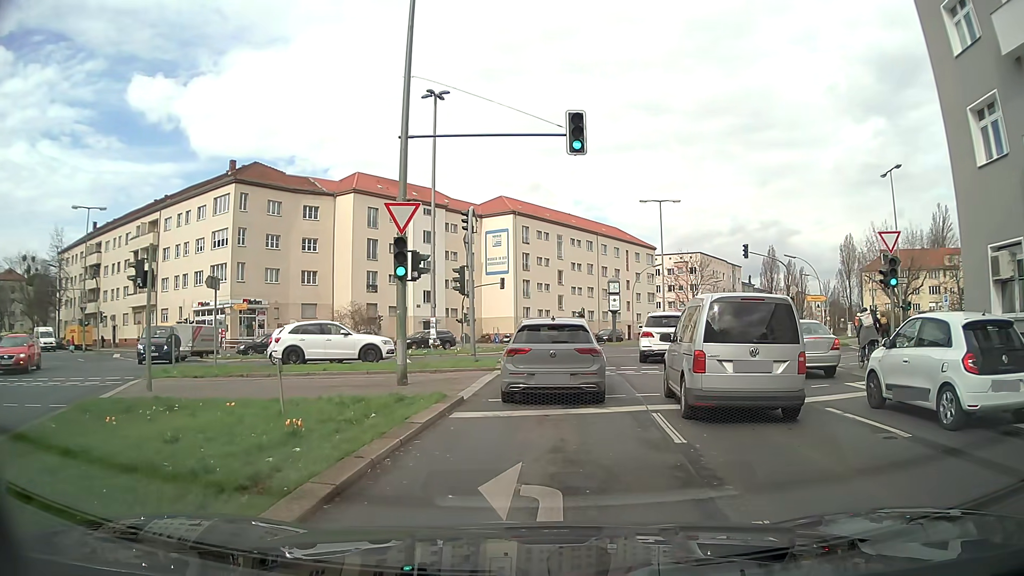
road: secondary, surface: asphalt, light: Day
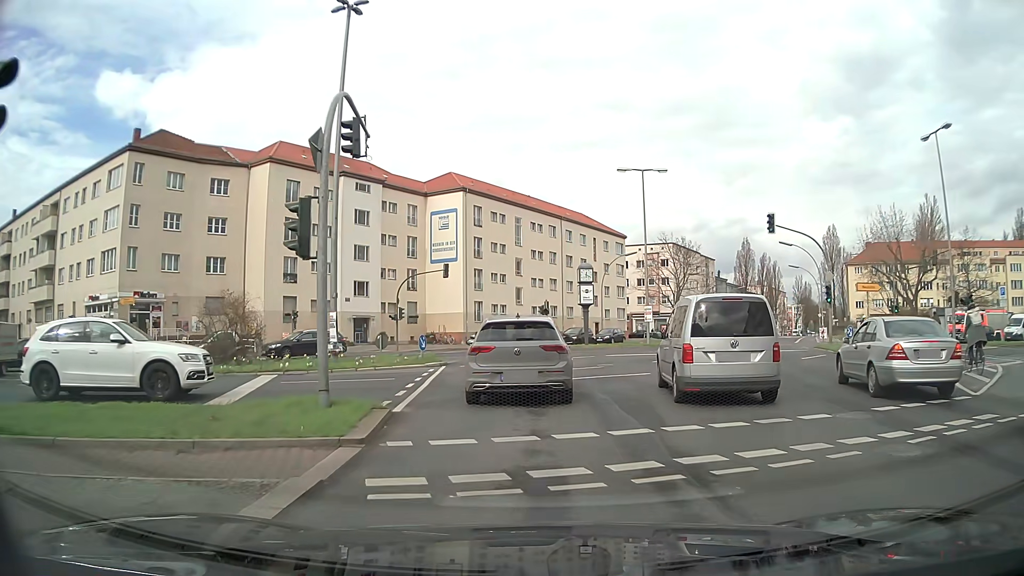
(+0.8, +12.4) m; +5°
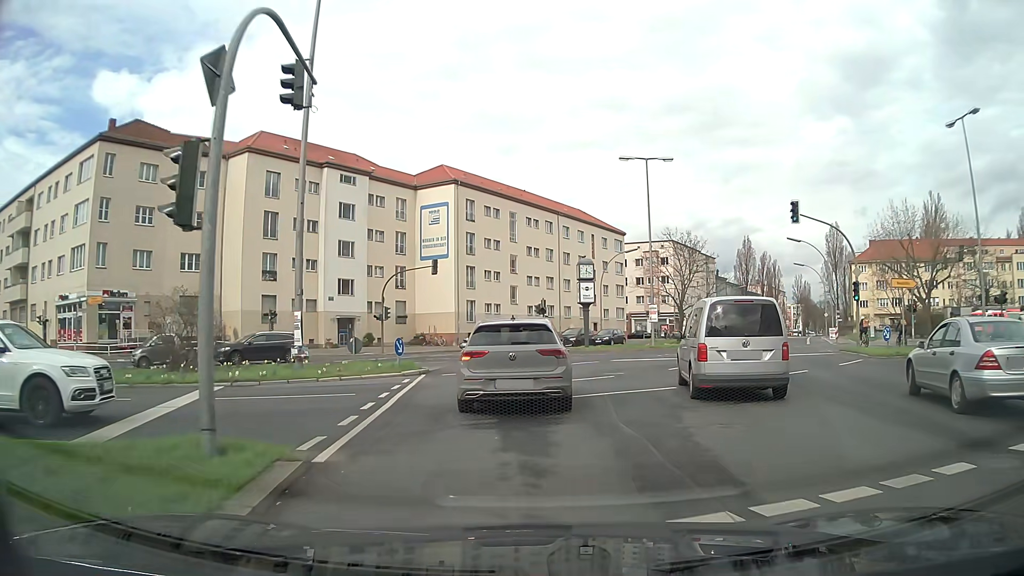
(0.0, +3.7) m; 0°
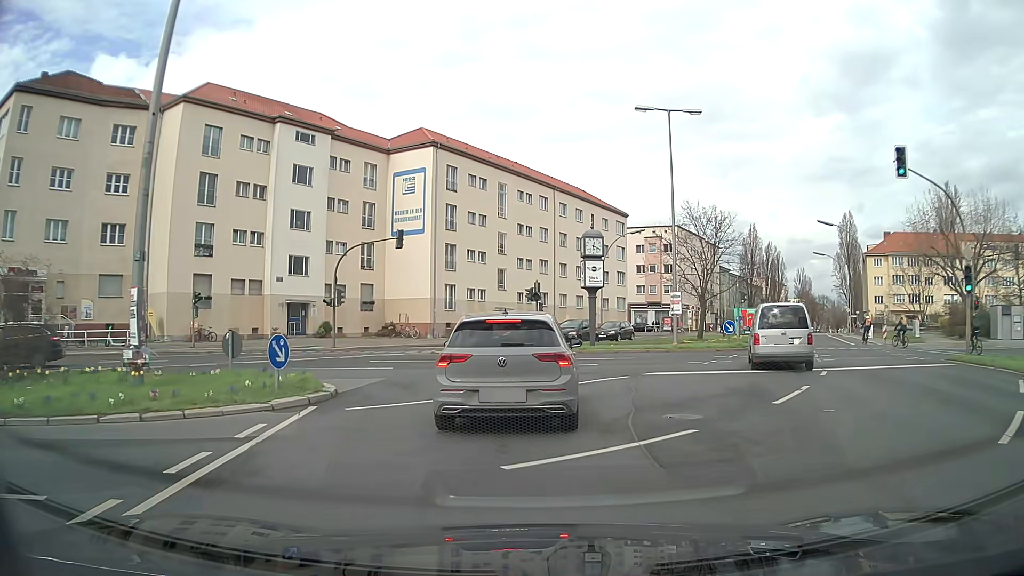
(+0.1, +9.5) m; +1°
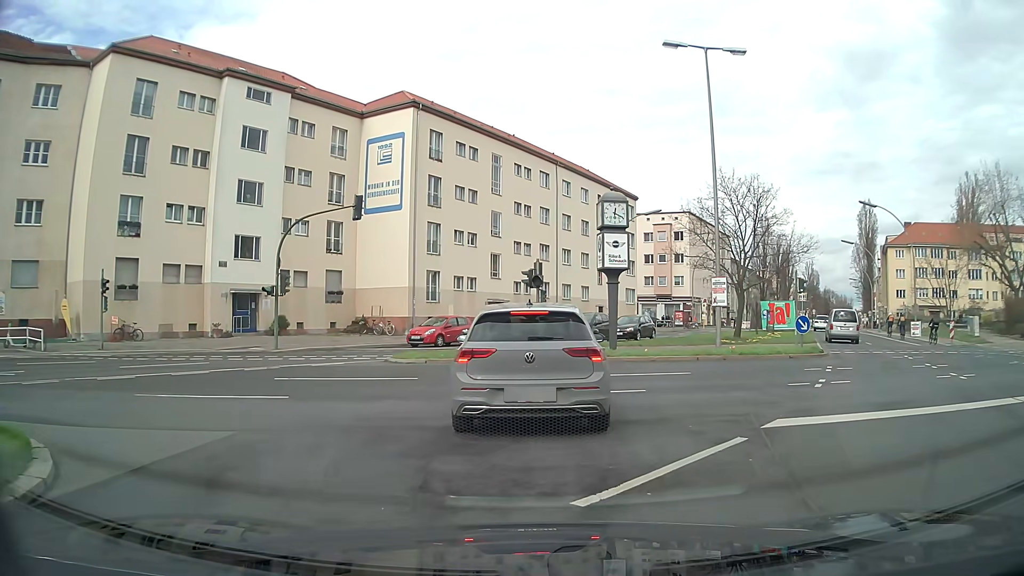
(0.0, +8.5) m; 0°
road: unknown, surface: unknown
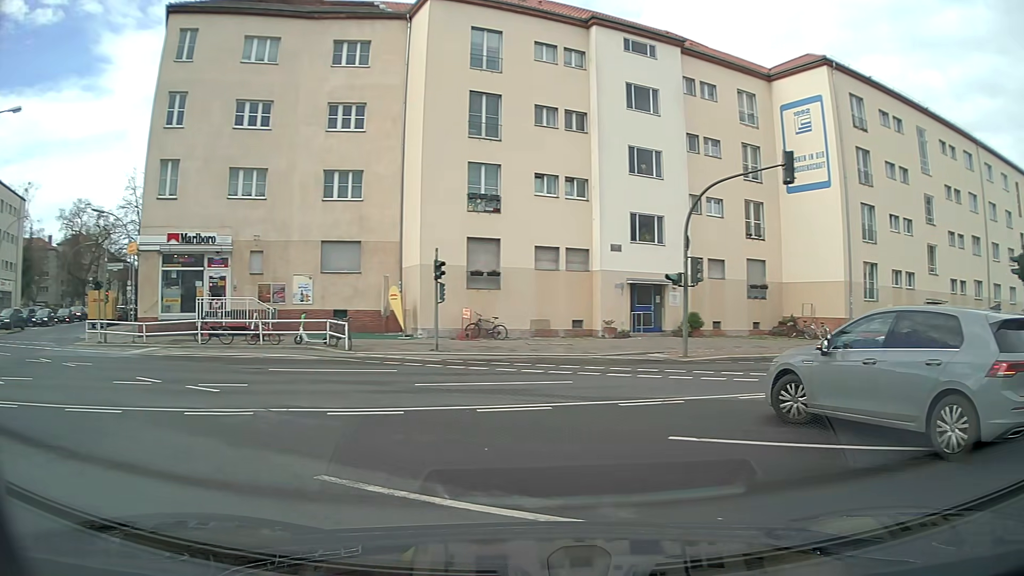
(-1.5, +7.3) m; -36°
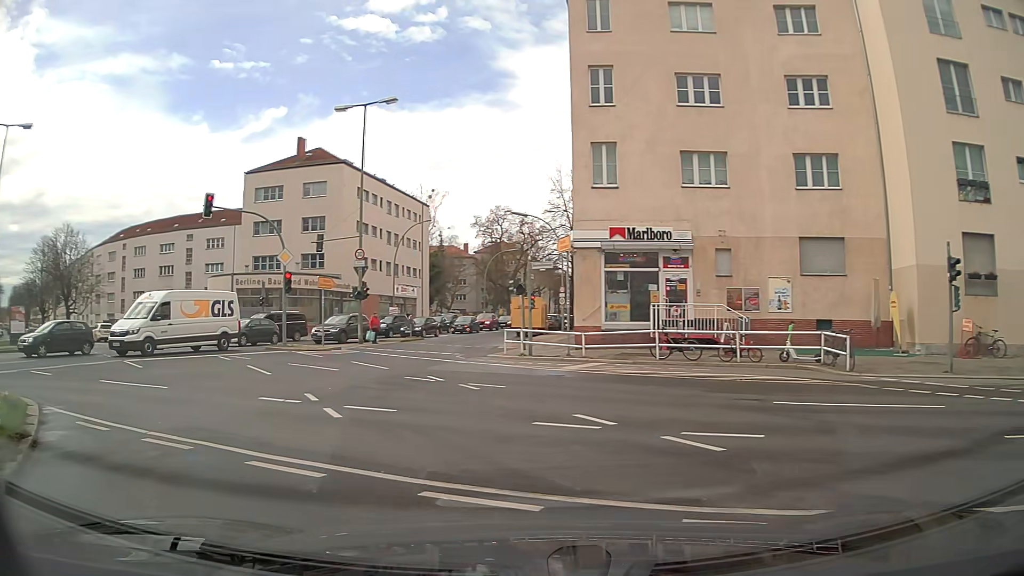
(-1.6, +4.6) m; -37°
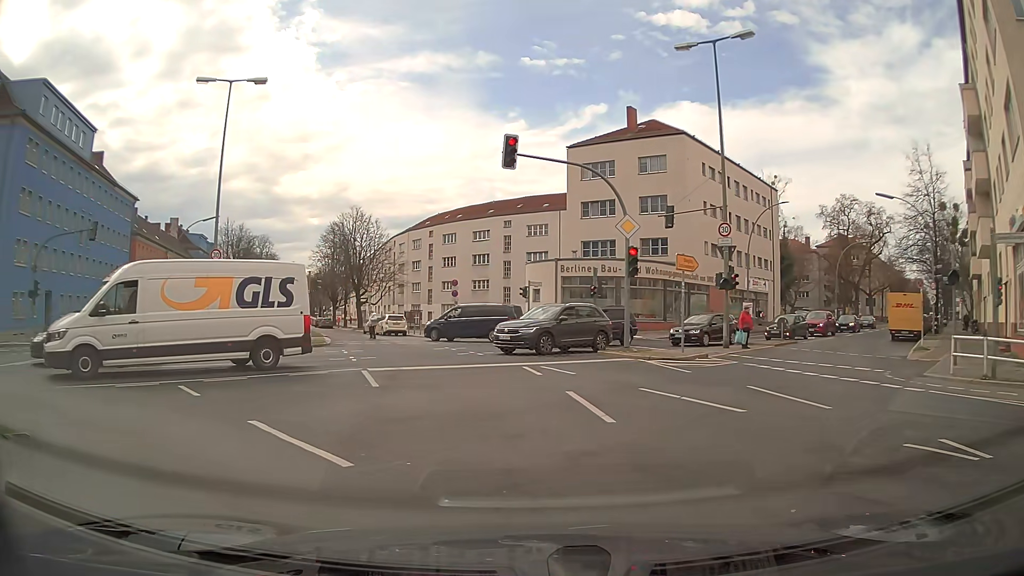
(-2.7, +8.4) m; -29°
(-1, +10) (-3, +20) (-6, +29) (-9, +39) (-13, +48) (-17, +57) (-21, +66) (-25, +75) (-29, +85) (-32, +94) m
